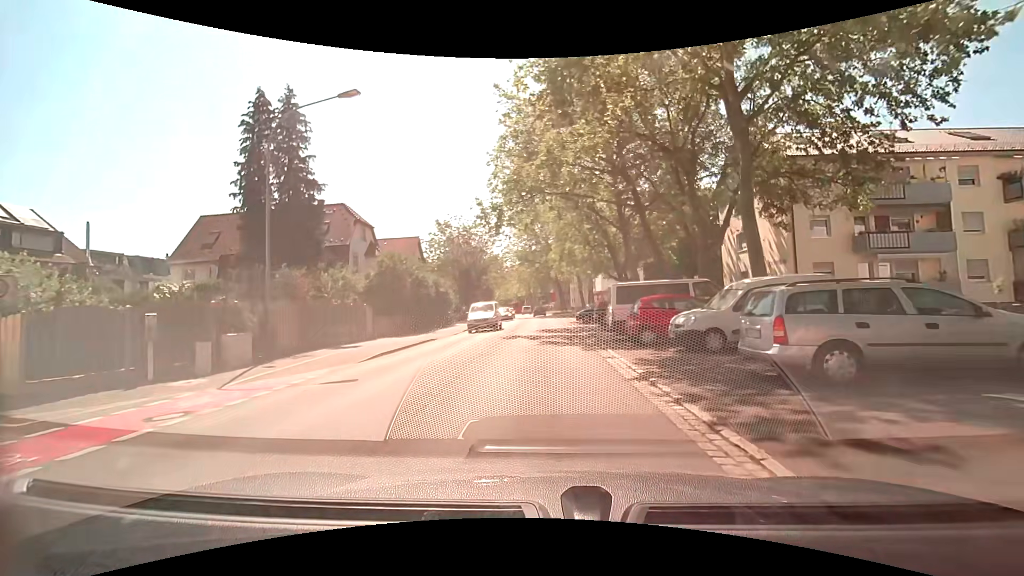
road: secondary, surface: asphalt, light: Day
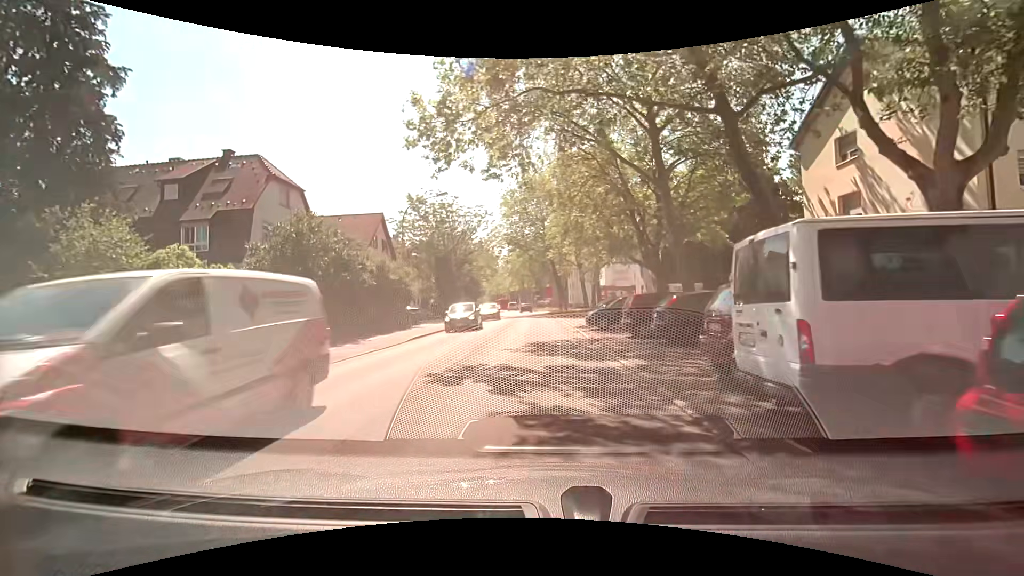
(+0.2, +13.0) m; +2°
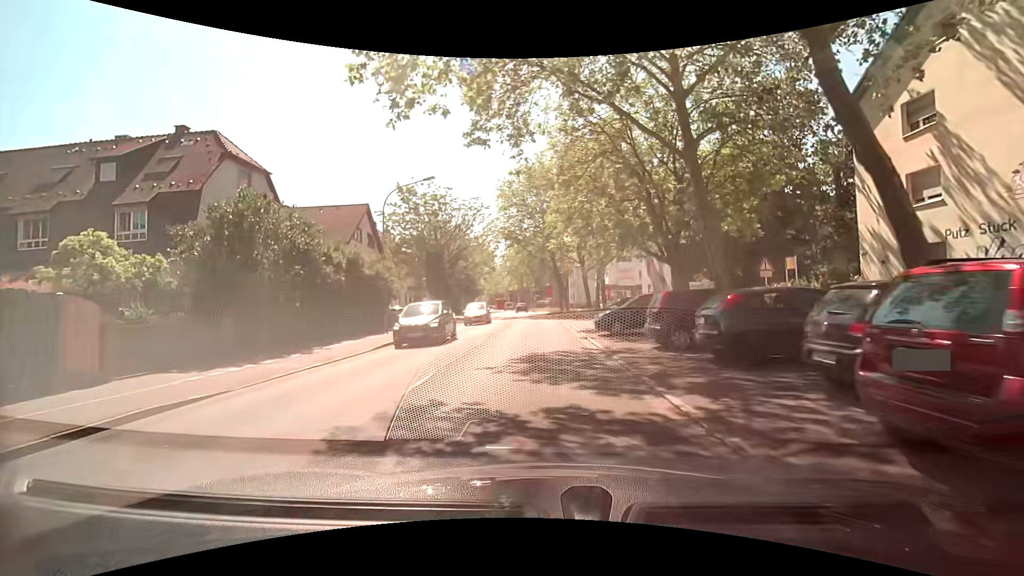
(0.0, +4.3) m; -1°
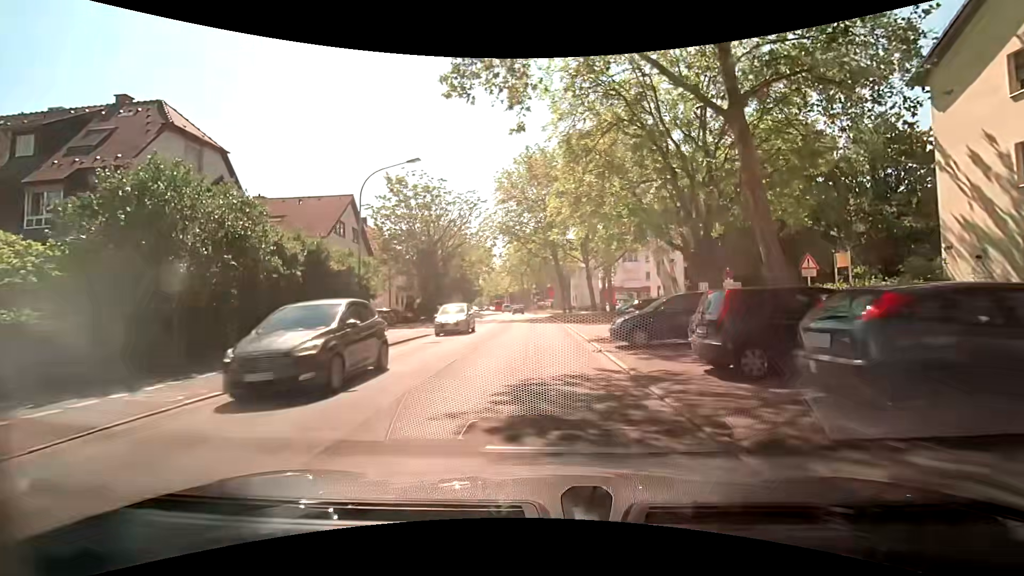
(0.0, +4.3) m; +1°
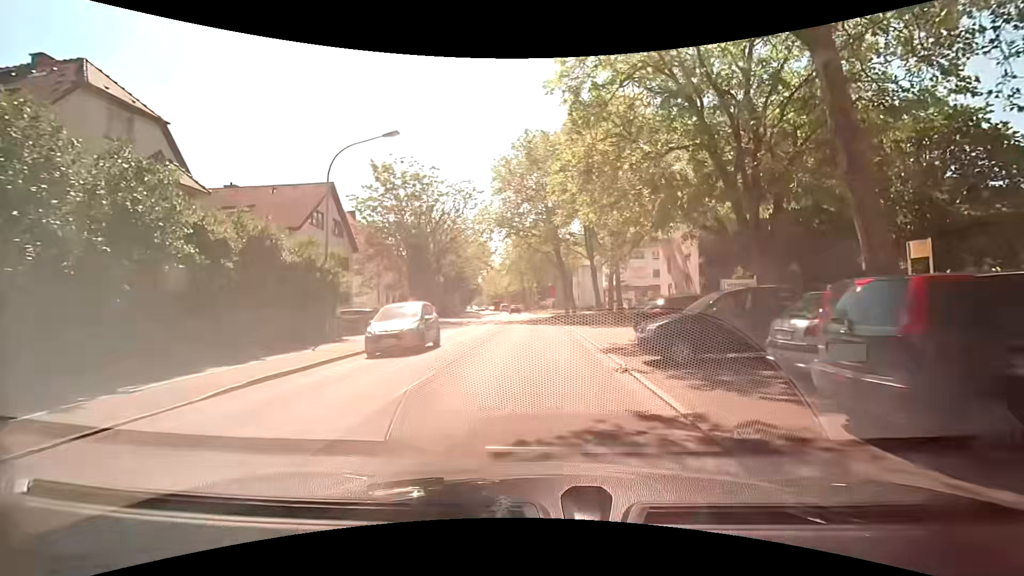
(0.0, +4.3) m; -1°
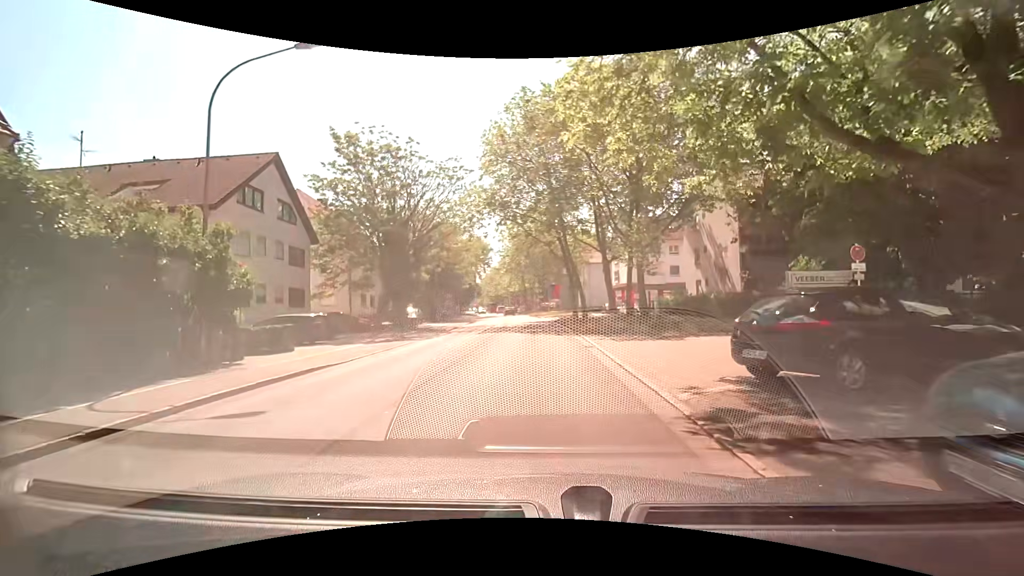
(+0.1, +8.5) m; +1°
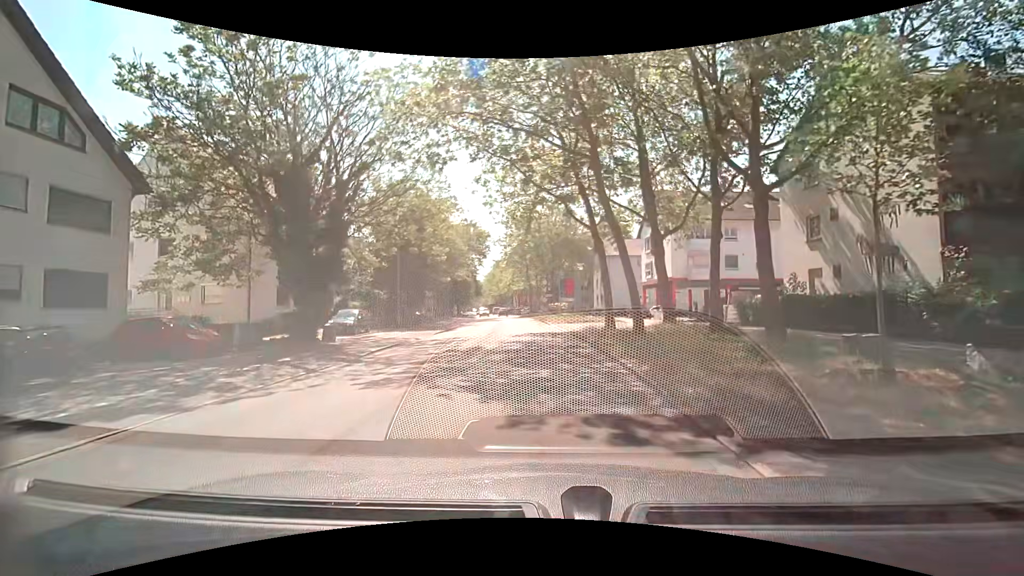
(-0.5, +16.6) m; -2°
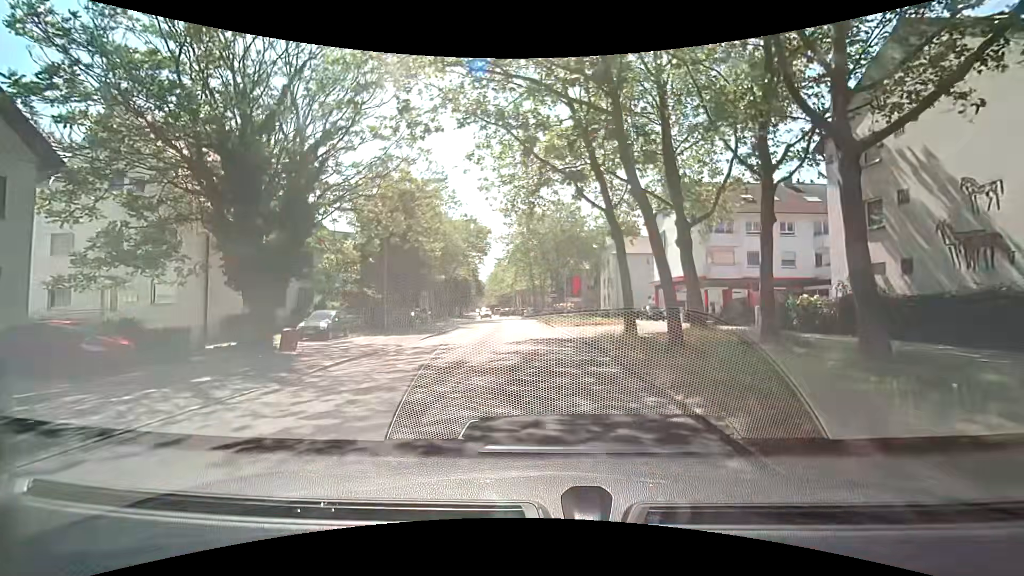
(0.0, +4.1) m; -1°
(0, +10) (0, +20) (-1, +30) (-1, +40) (-2, +50) (-3, +60) (-4, +70) (-5, +80) (-6, +90) (-7, +100) m
